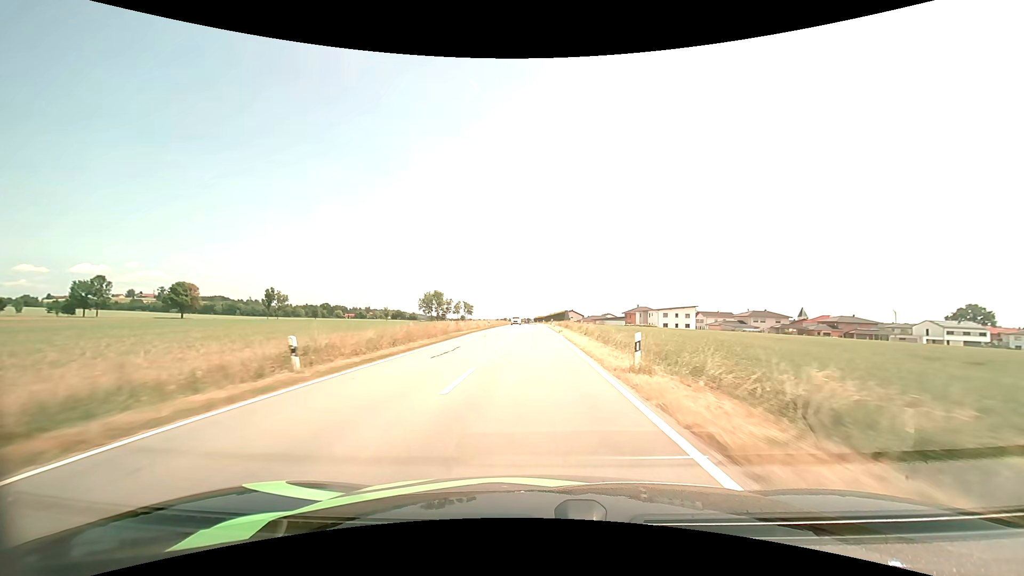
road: tertiary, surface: asphalt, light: Day
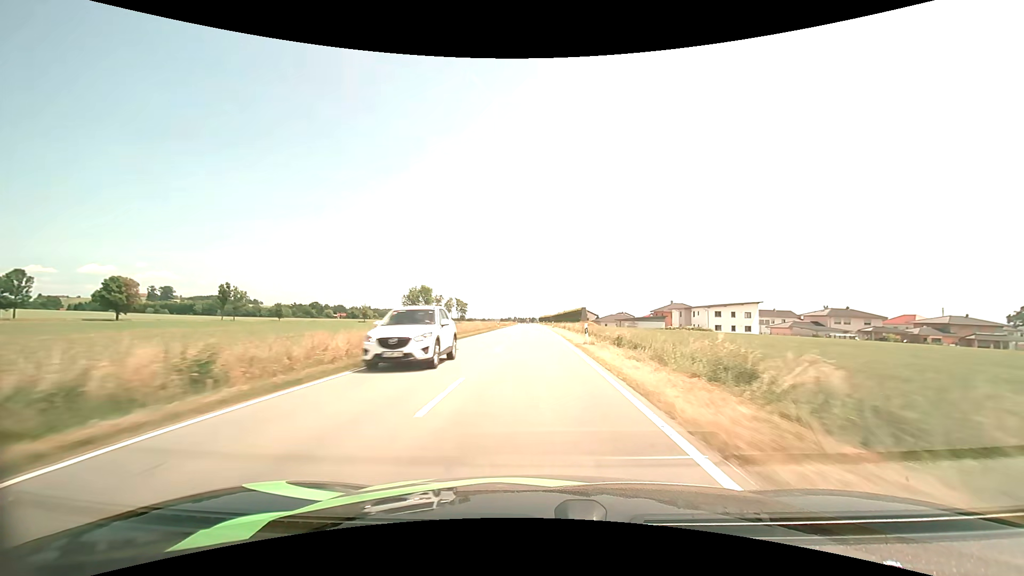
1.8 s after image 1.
(-0.2, +39.2) m; -1°
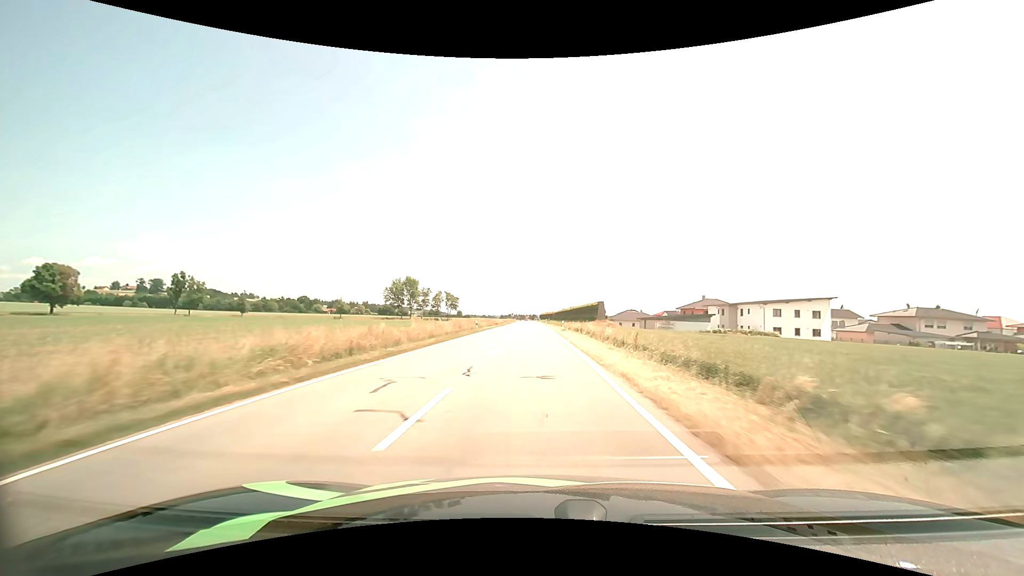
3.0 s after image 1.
(-0.1, +26.6) m; 0°
(0, +10) (0, +20) (0, +30) (0, +40) (0, +50) (0, +60) (0, +70) (-1, +80) (-1, +90) (-1, +100) m
